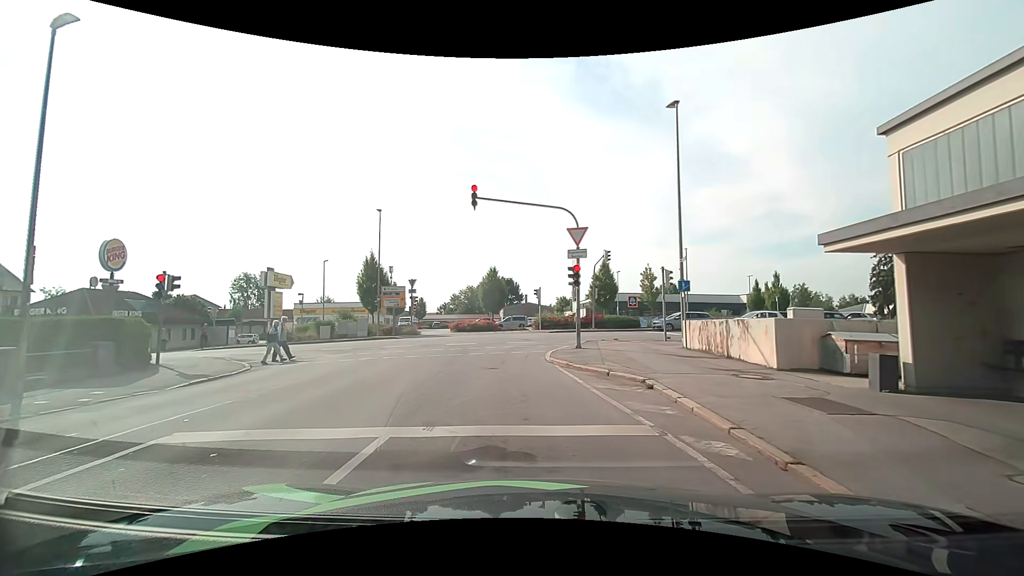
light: Day
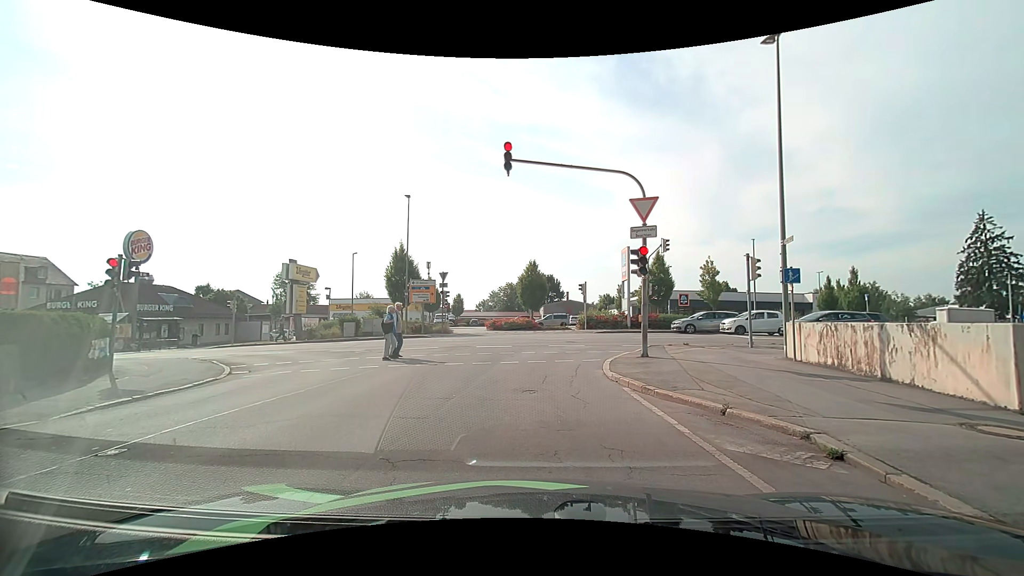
(-0.2, +4.1) m; -4°
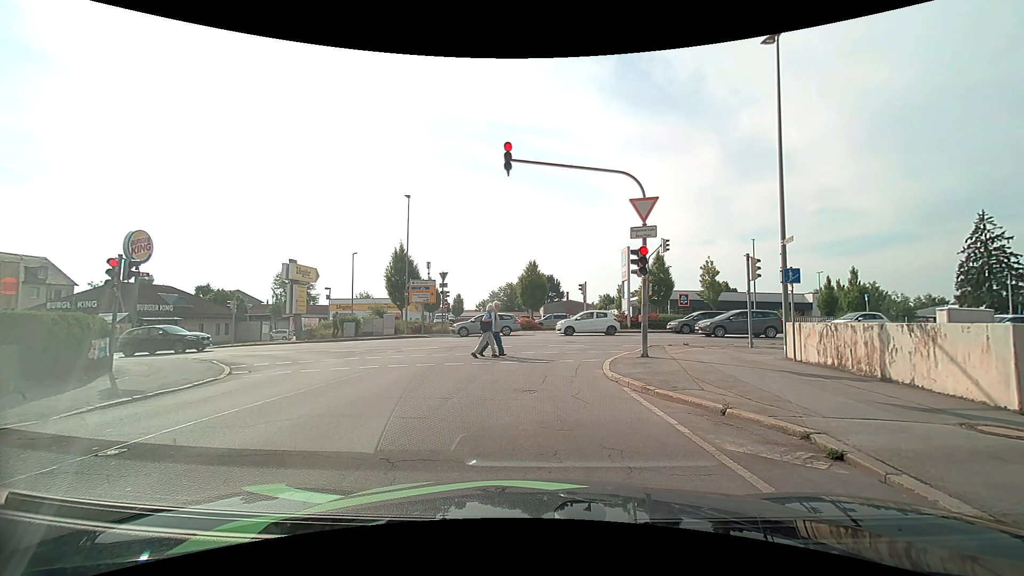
(0.0, 0.0) m; 0°
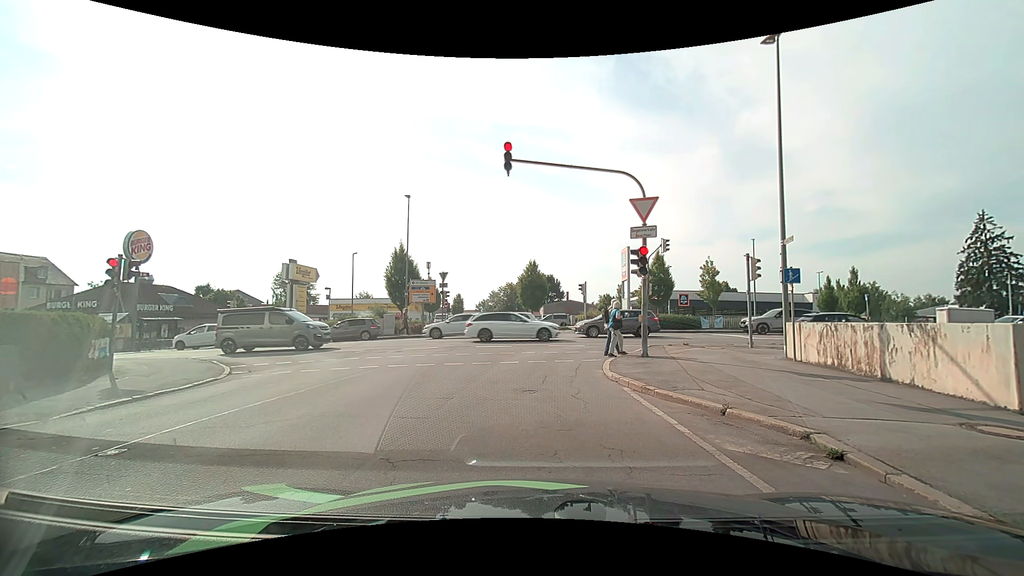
(0.0, 0.0) m; 0°
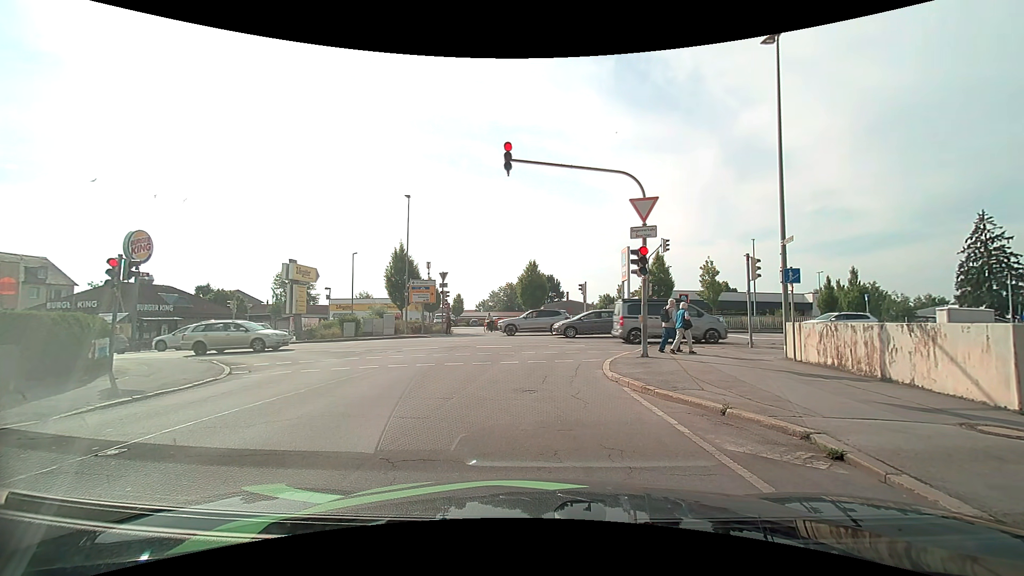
(0.0, 0.0) m; 0°
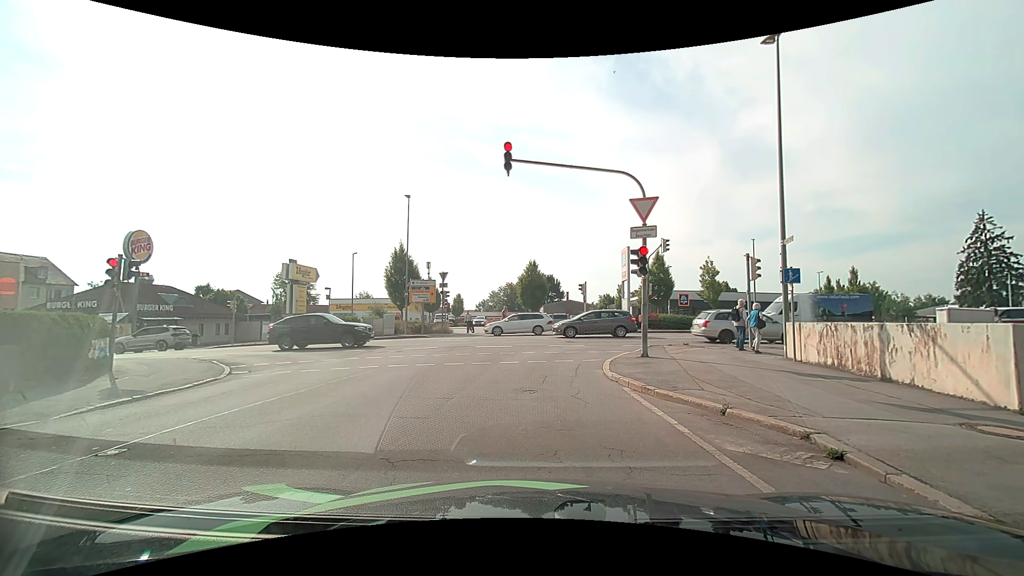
(0.0, 0.0) m; 0°
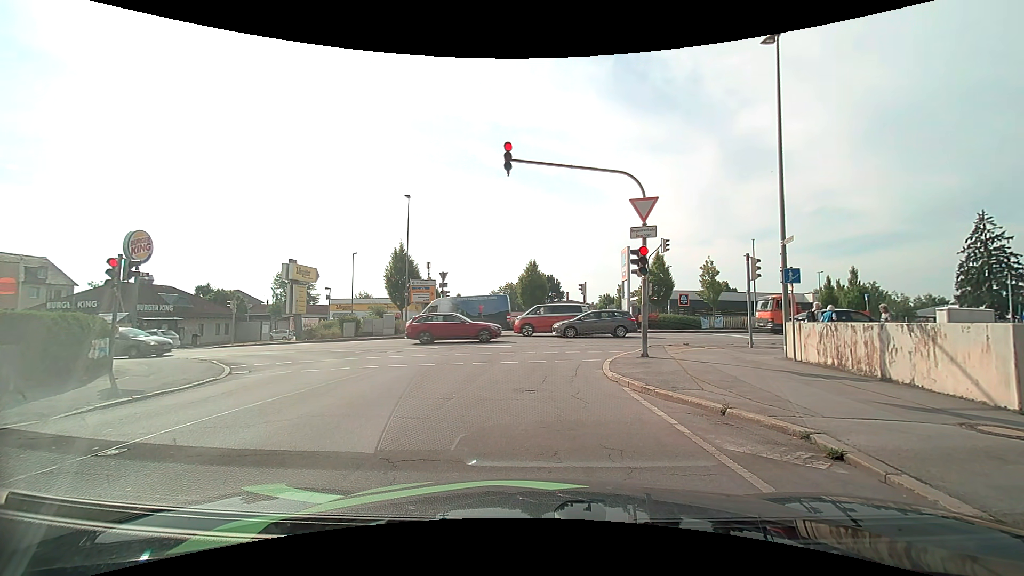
(0.0, 0.0) m; 0°
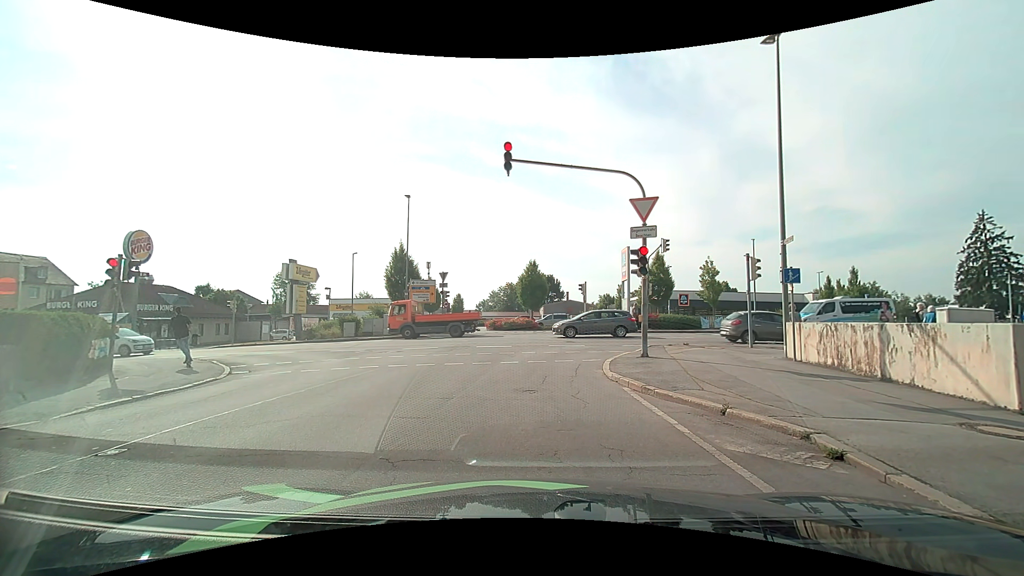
(0.0, 0.0) m; 0°
(0, +10) (+1, +20) (+8, +26) (+18, +27) (+28, +27) (+38, +27) (+48, +27) (+58, +27) (+68, +26) (+78, +26) m
